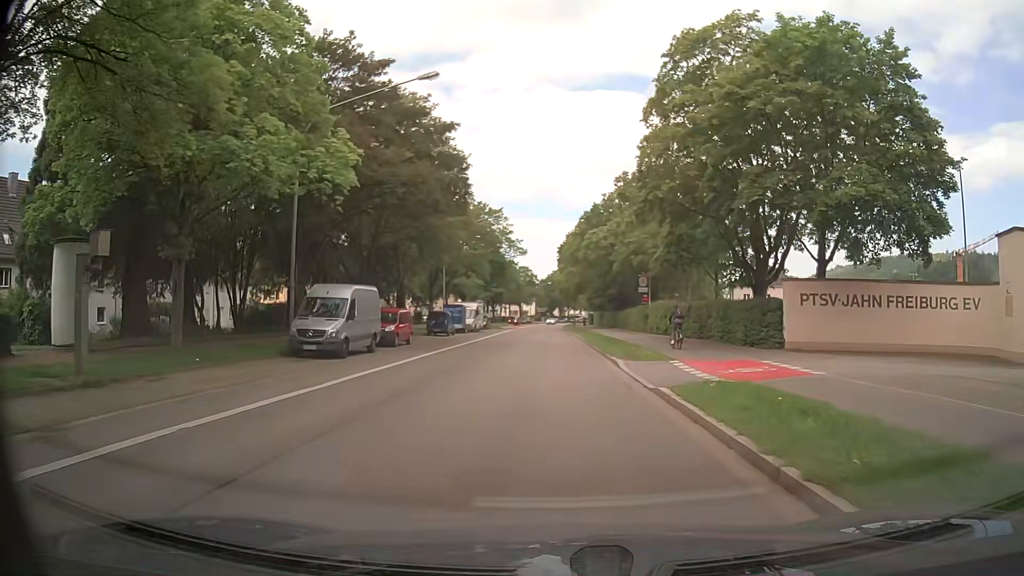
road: secondary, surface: asphalt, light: Day
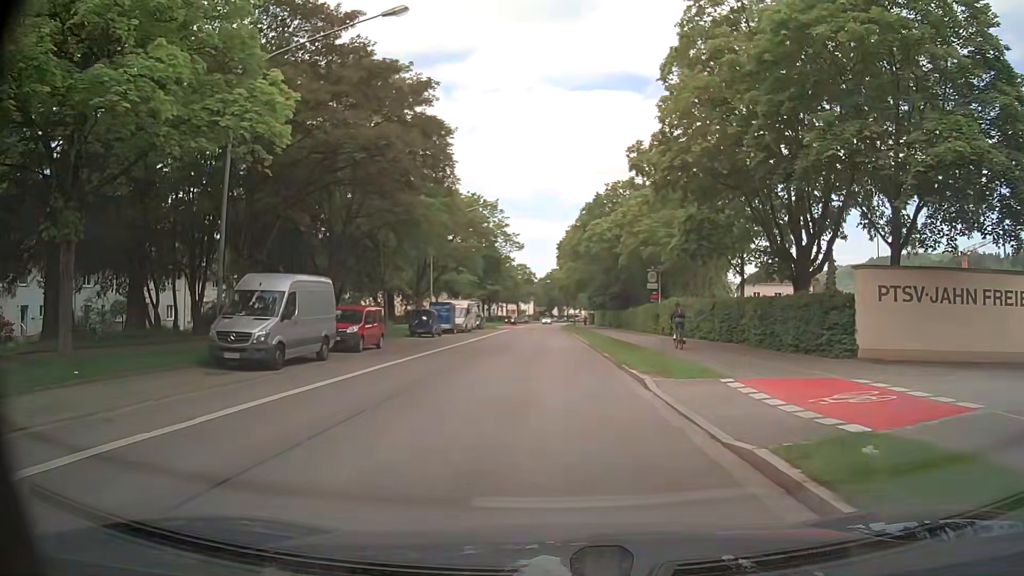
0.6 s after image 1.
(0.0, +5.7) m; 0°
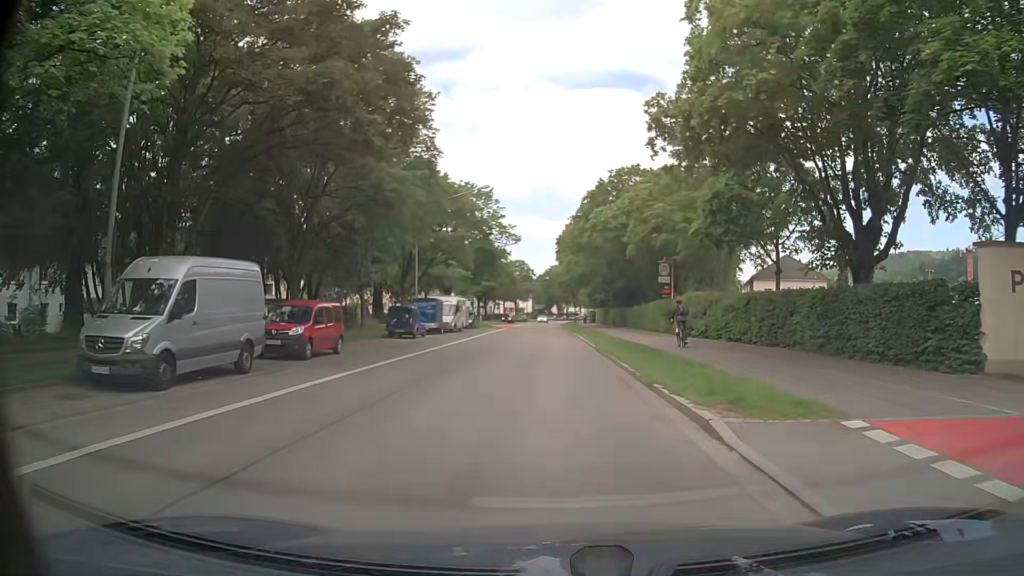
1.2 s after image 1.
(+0.1, +5.7) m; +1°
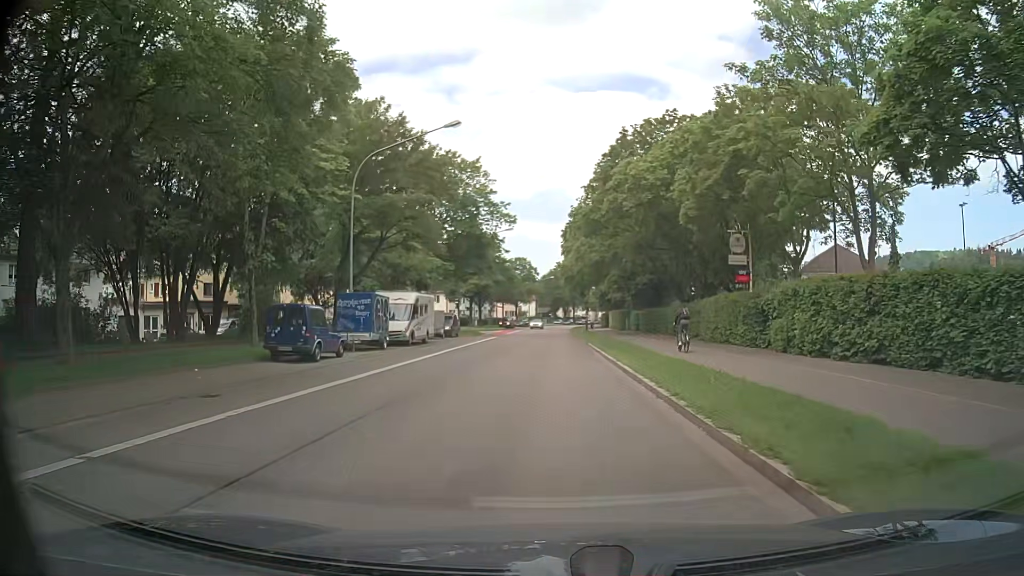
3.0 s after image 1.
(-0.1, +16.9) m; -1°
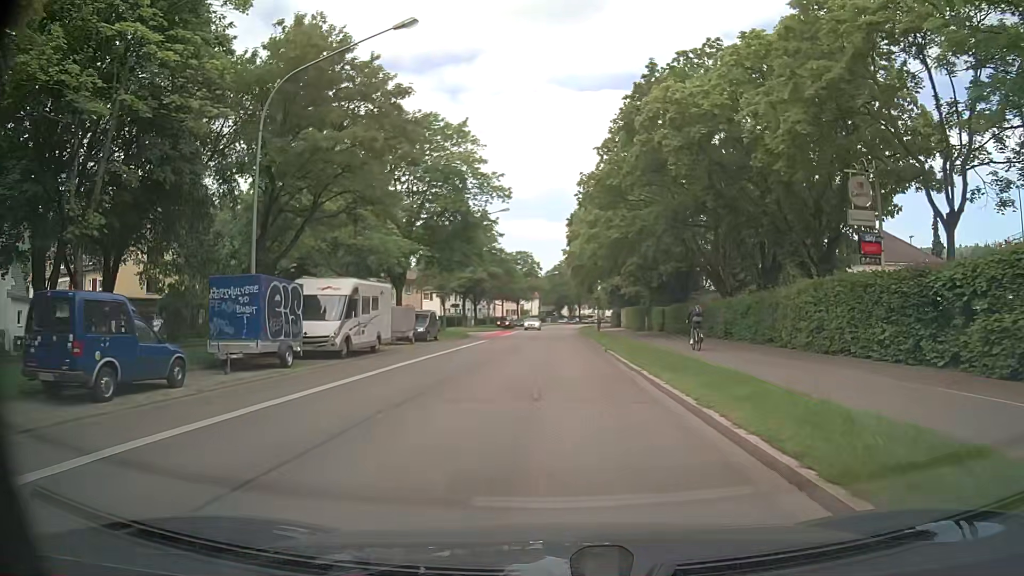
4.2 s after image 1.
(+0.1, +11.3) m; 0°
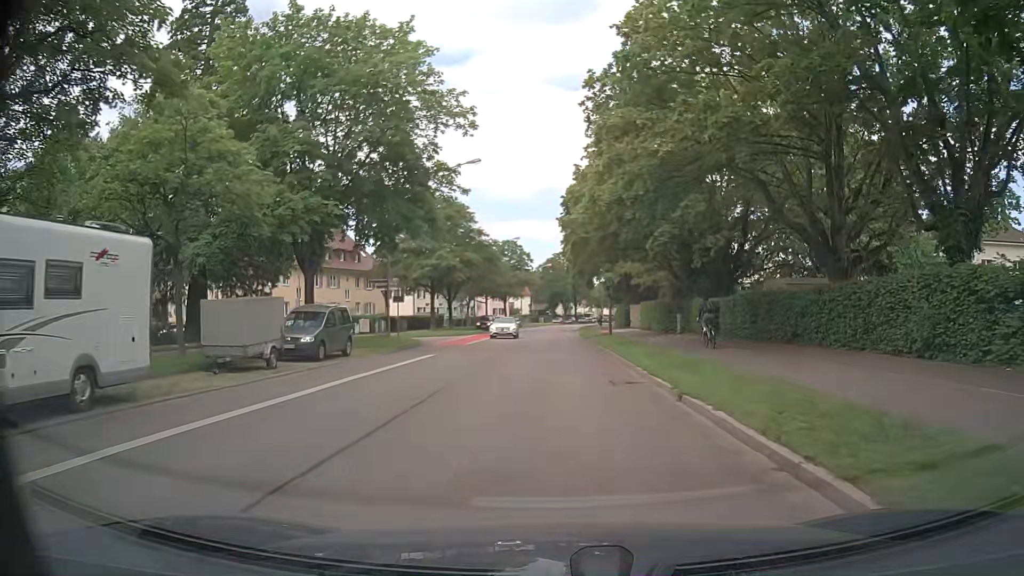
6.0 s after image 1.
(+0.1, +17.2) m; +1°
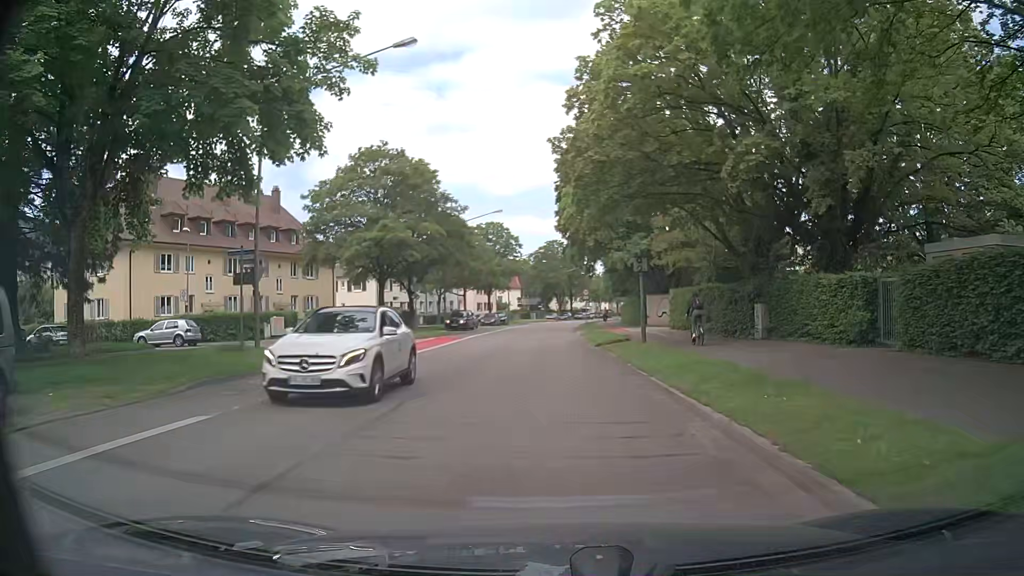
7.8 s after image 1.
(0.0, +16.9) m; 0°
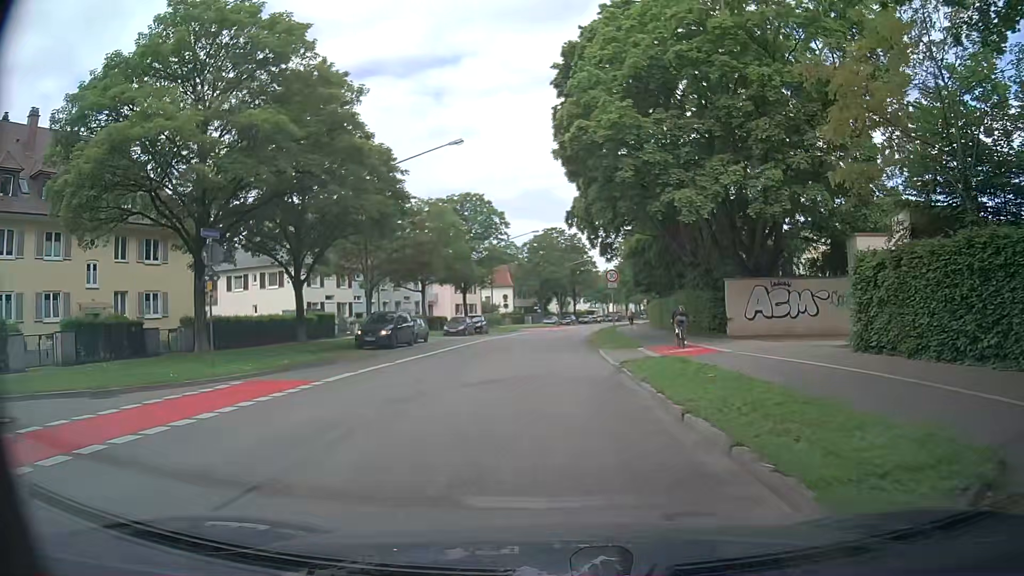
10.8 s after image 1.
(0.0, +25.1) m; 0°
(0, +10) (0, +20) (0, +30) (0, +40) (+1, +50) (+2, +60) (+3, +70) (+5, +80) (+7, +90) (+9, +99) m
